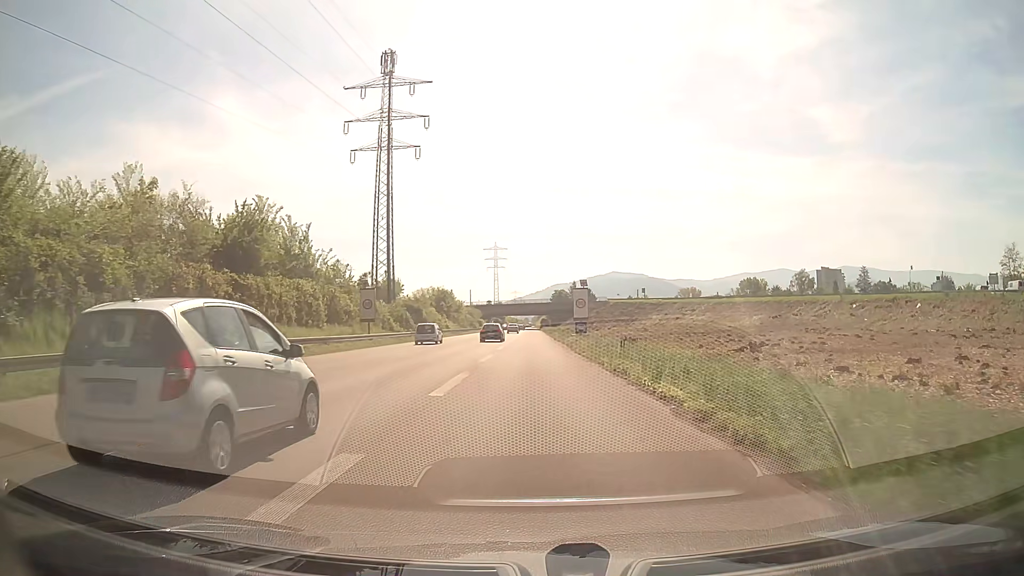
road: trunk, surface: asphalt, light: Day
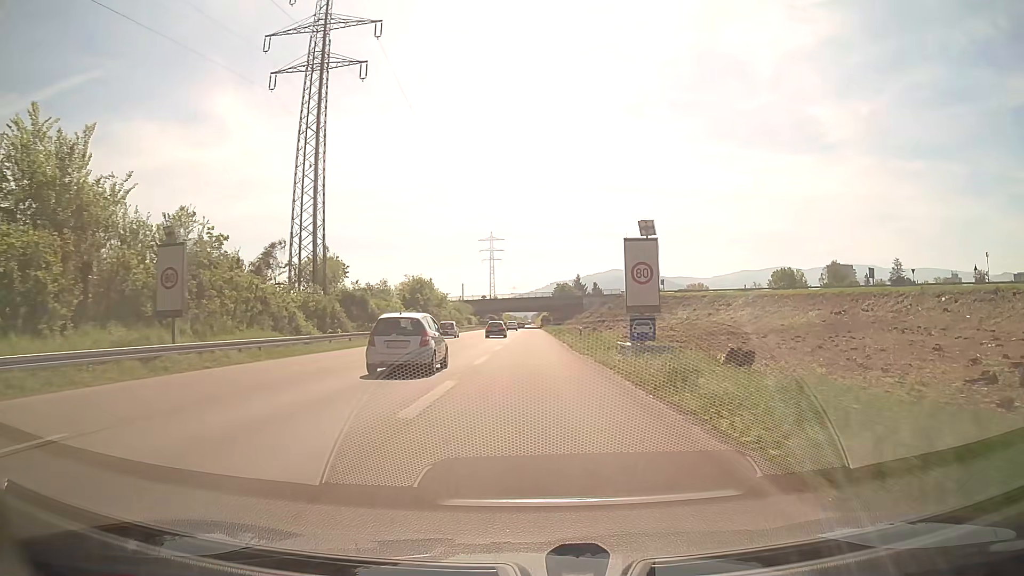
(-0.1, +27.7) m; 0°
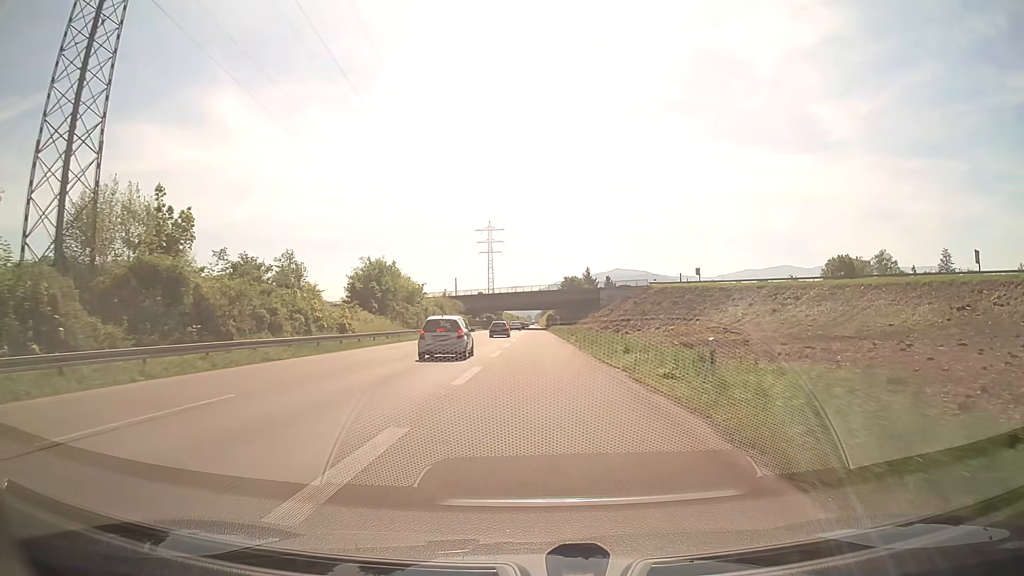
(0.0, +31.4) m; 0°
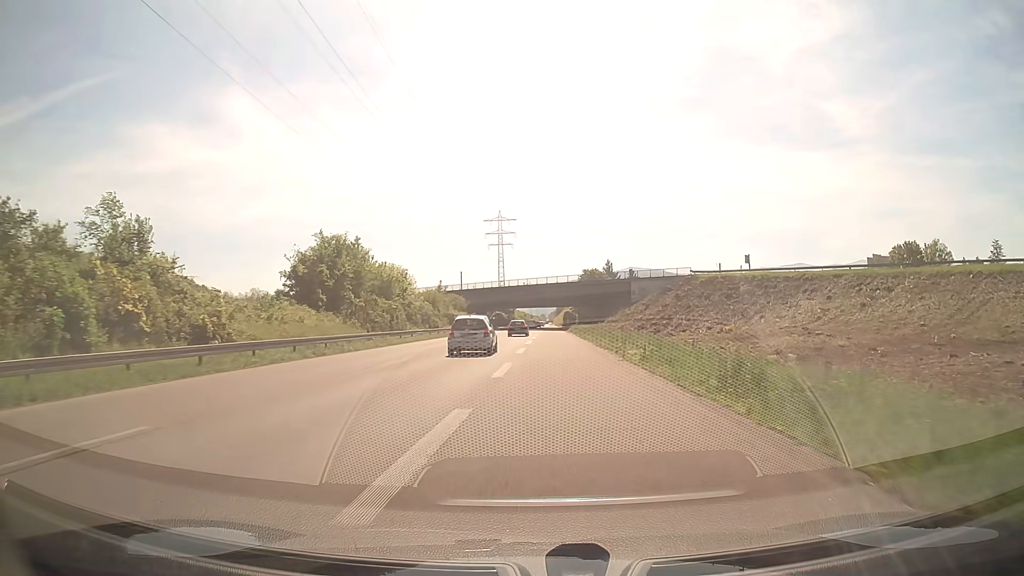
(-0.2, +22.2) m; -1°
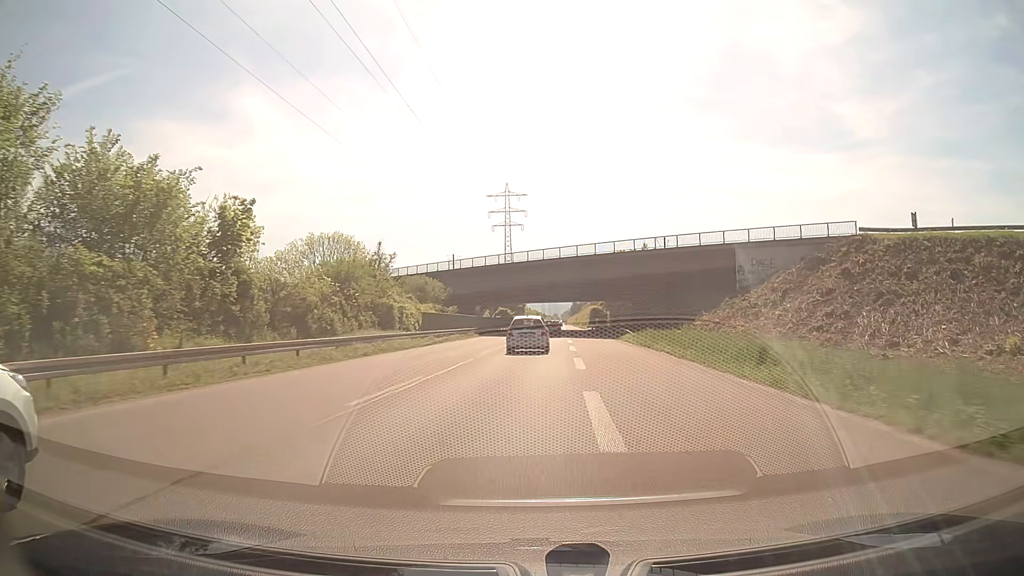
(-0.6, +45.7) m; -1°
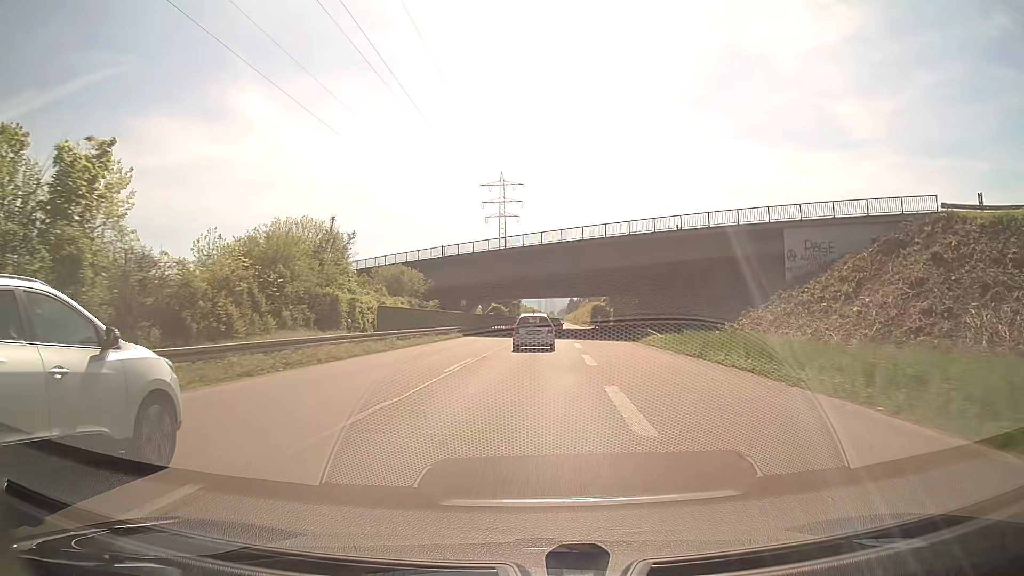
(0.0, +11.4) m; 0°
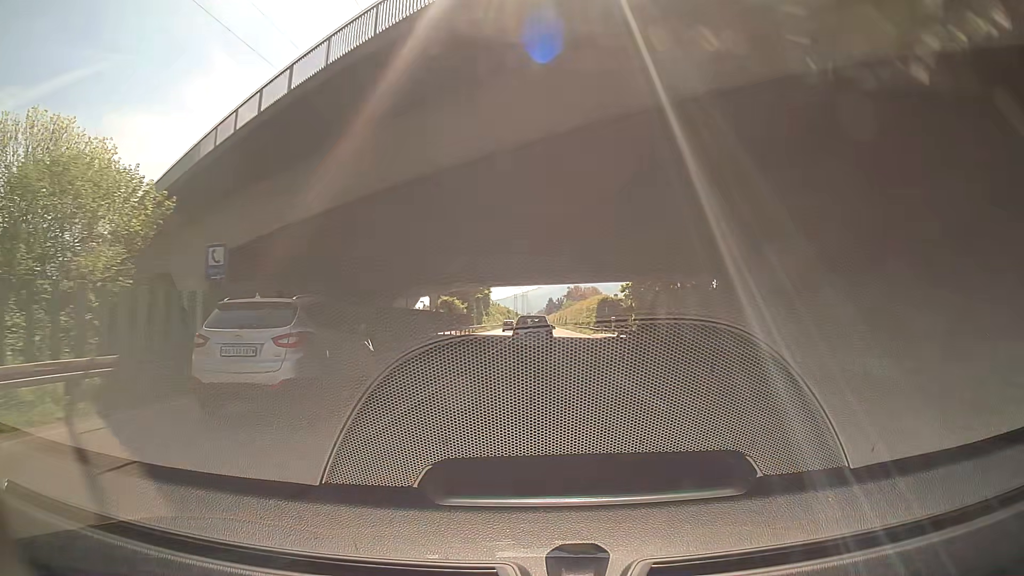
(+0.7, +45.3) m; +2°
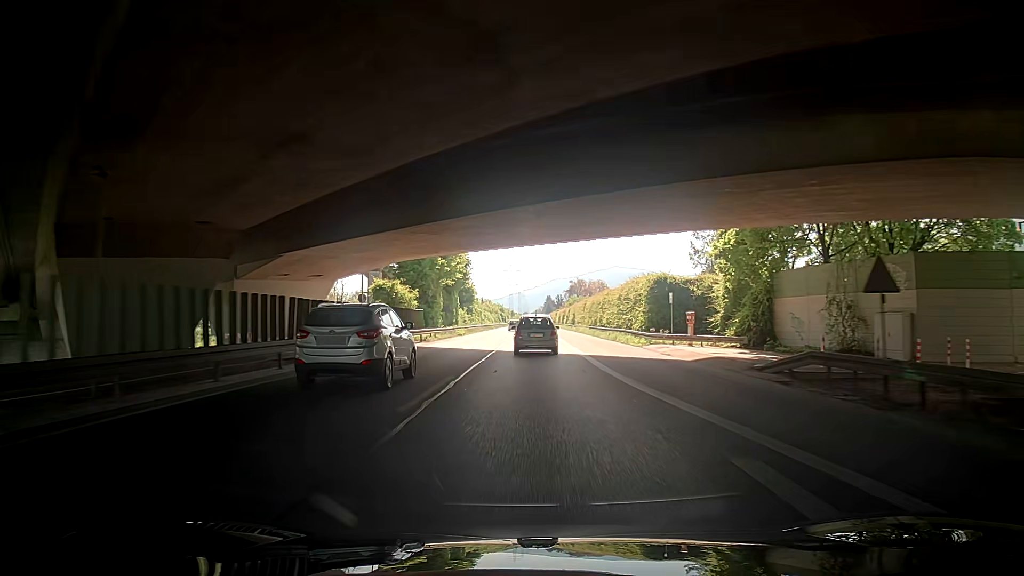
(-0.1, +34.3) m; +1°
(0, +10) (0, +20) (-1, +30) (-1, +40) (-2, +50) (-2, +60) (-2, +70) (-3, +80) (-3, +90) (-4, +100) m
